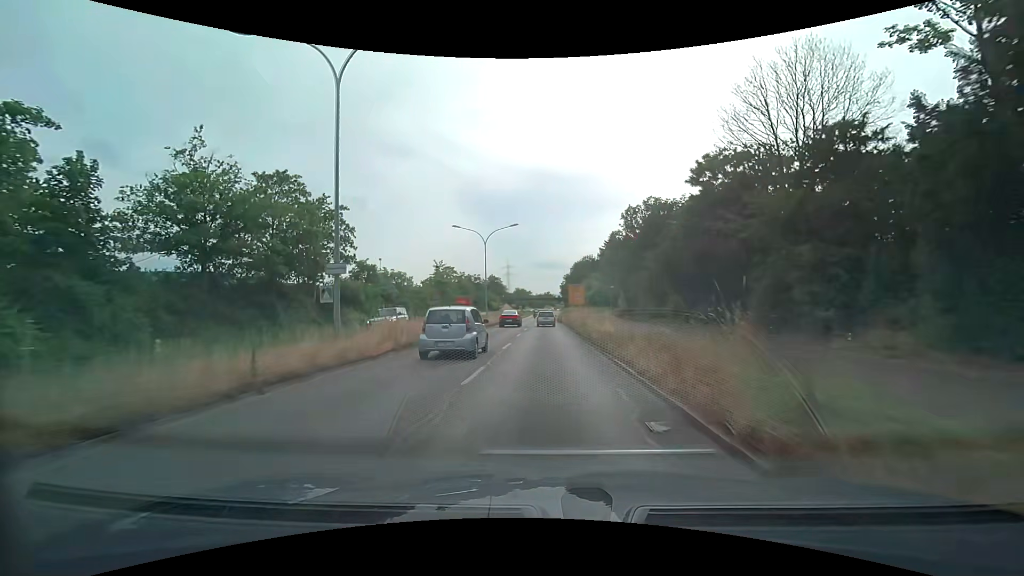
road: primary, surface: asphalt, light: Day
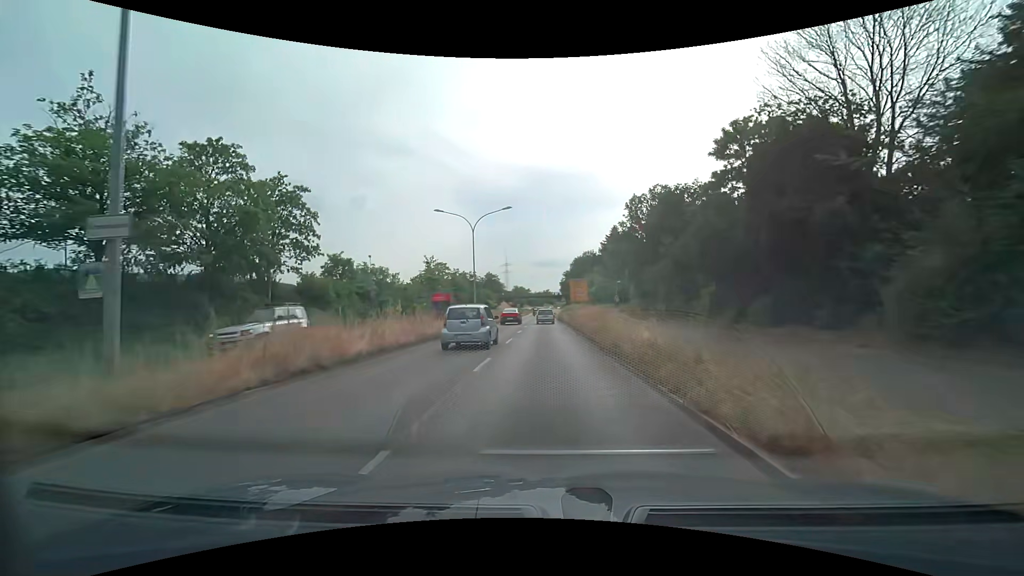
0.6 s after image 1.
(0.0, +7.4) m; 0°
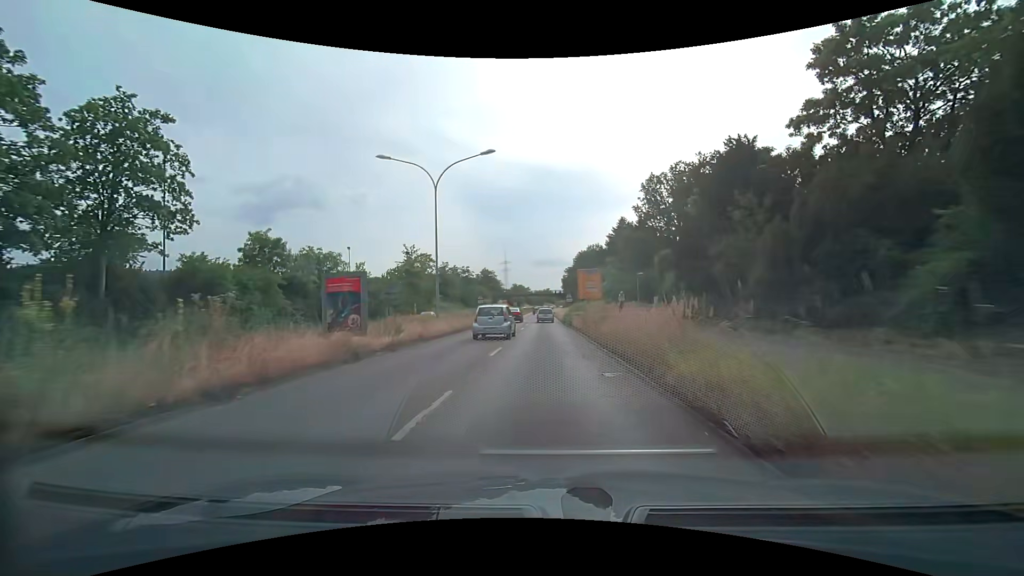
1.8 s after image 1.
(0.0, +14.8) m; 0°
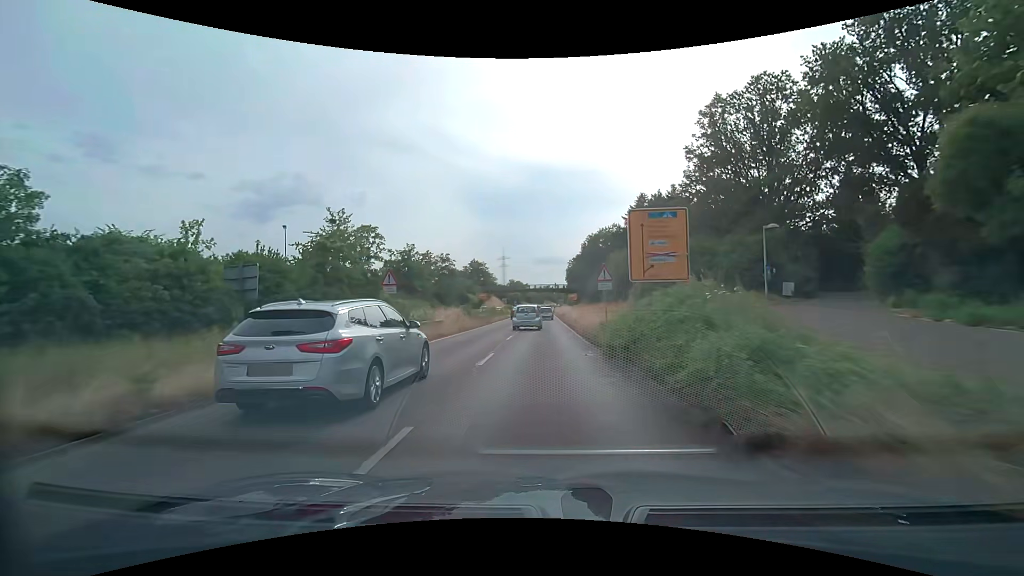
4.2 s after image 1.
(0.0, +29.8) m; 0°
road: trunk
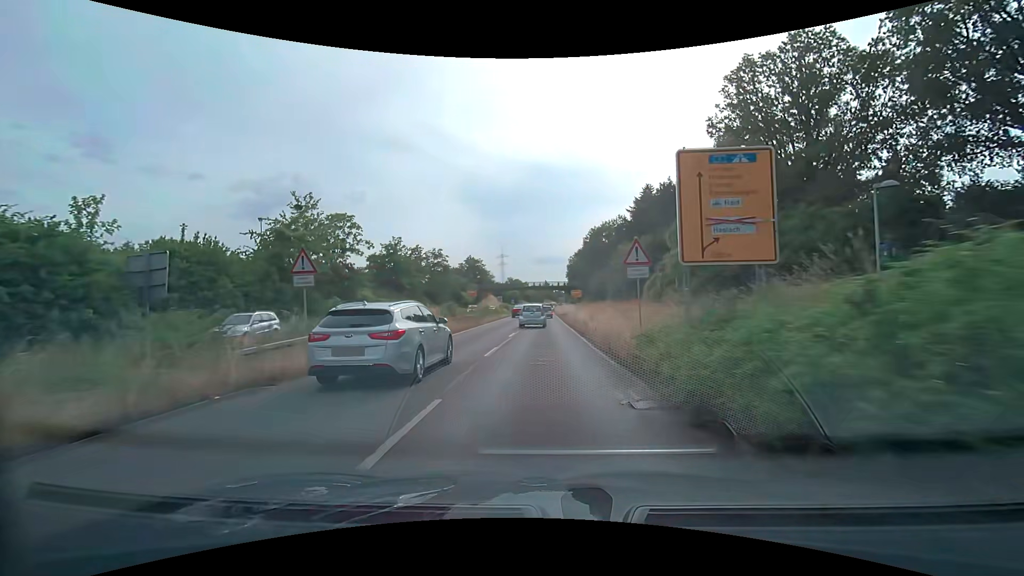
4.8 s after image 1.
(0.0, +7.4) m; 0°
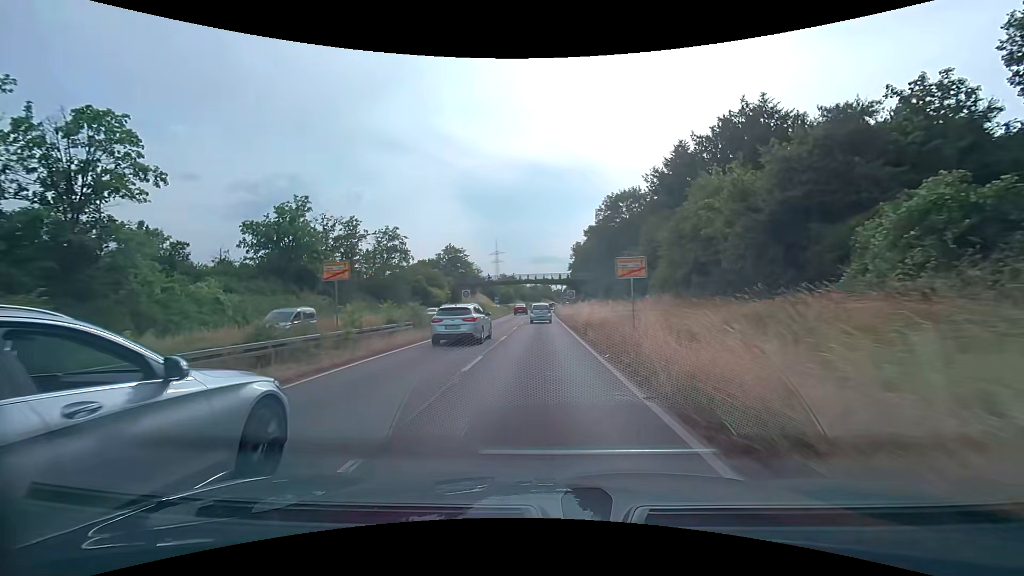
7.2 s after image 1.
(+0.1, +29.8) m; 0°
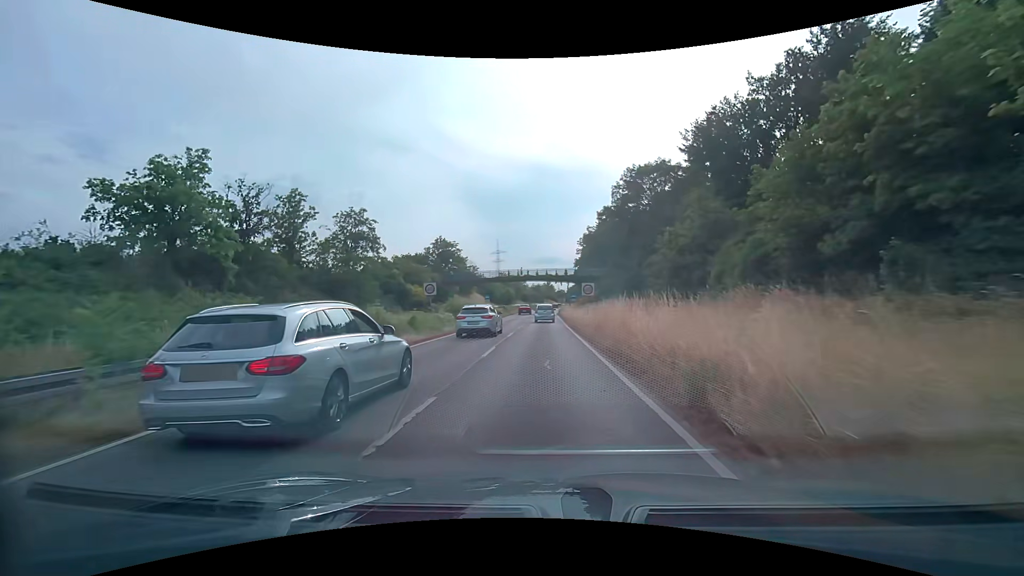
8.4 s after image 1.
(0.0, +14.9) m; 0°
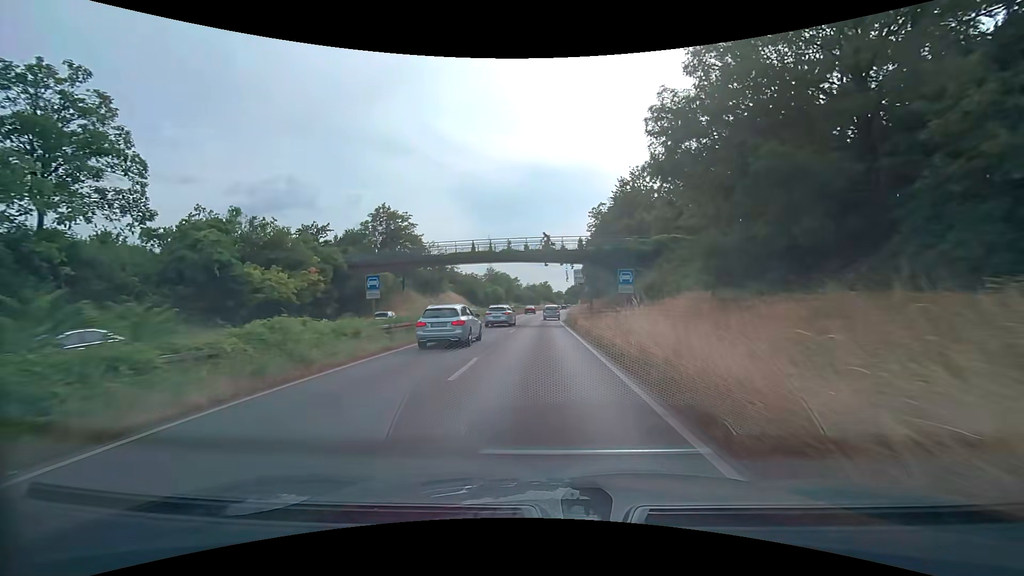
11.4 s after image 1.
(-0.1, +37.3) m; 0°
